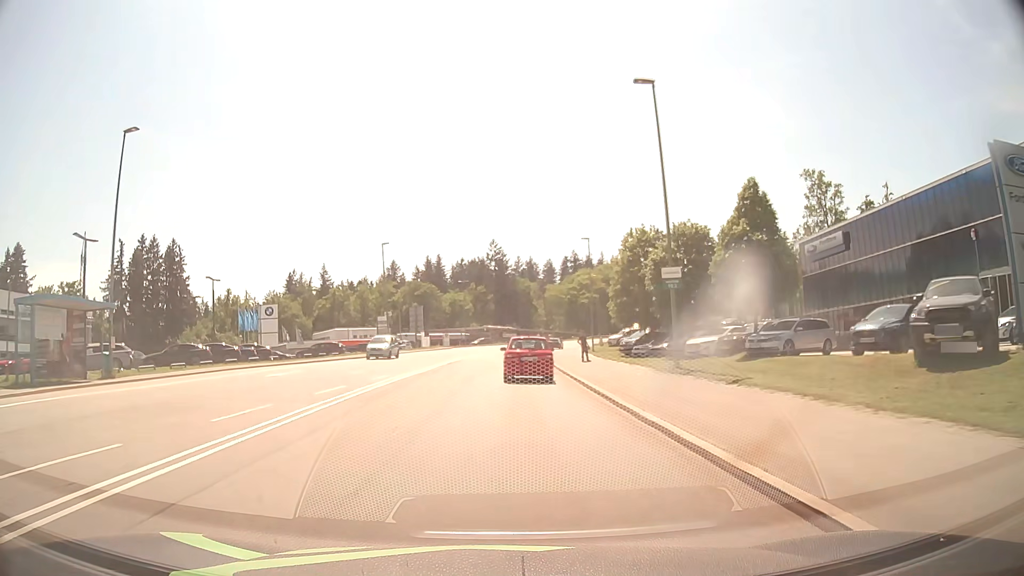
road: secondary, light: Day
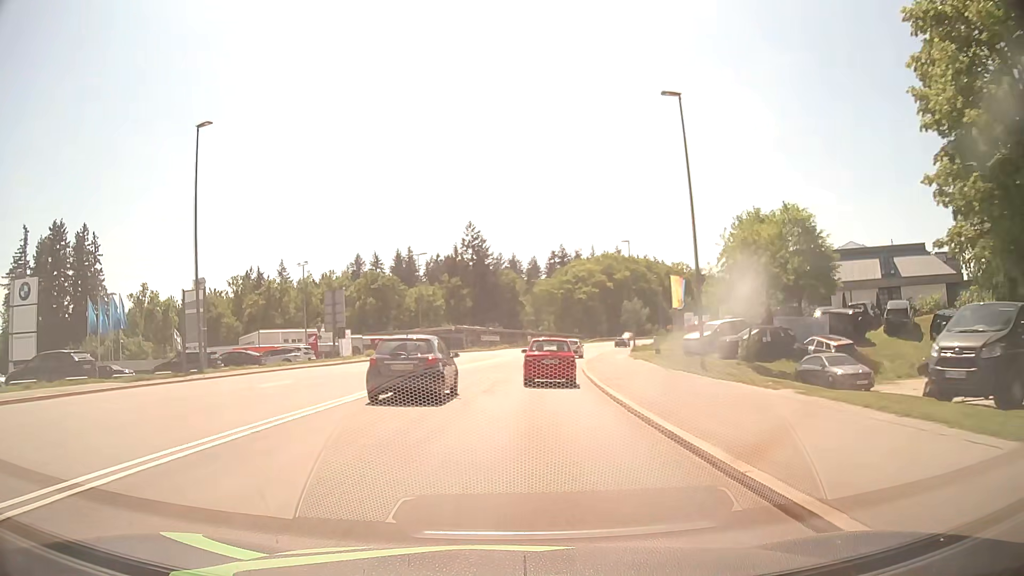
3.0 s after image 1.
(+0.1, +38.0) m; +2°
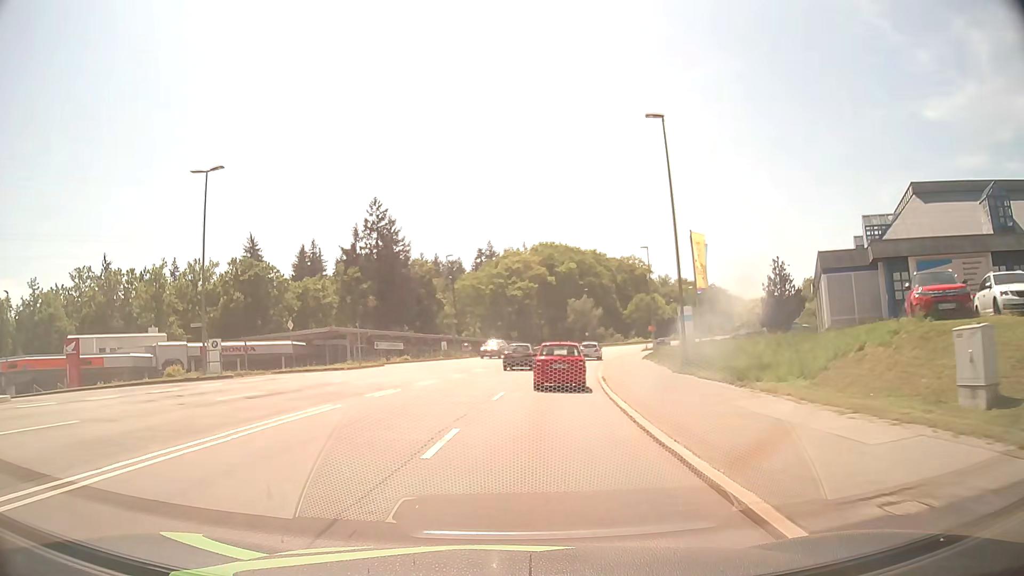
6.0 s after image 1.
(+1.9, +37.8) m; +6°
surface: asphalt
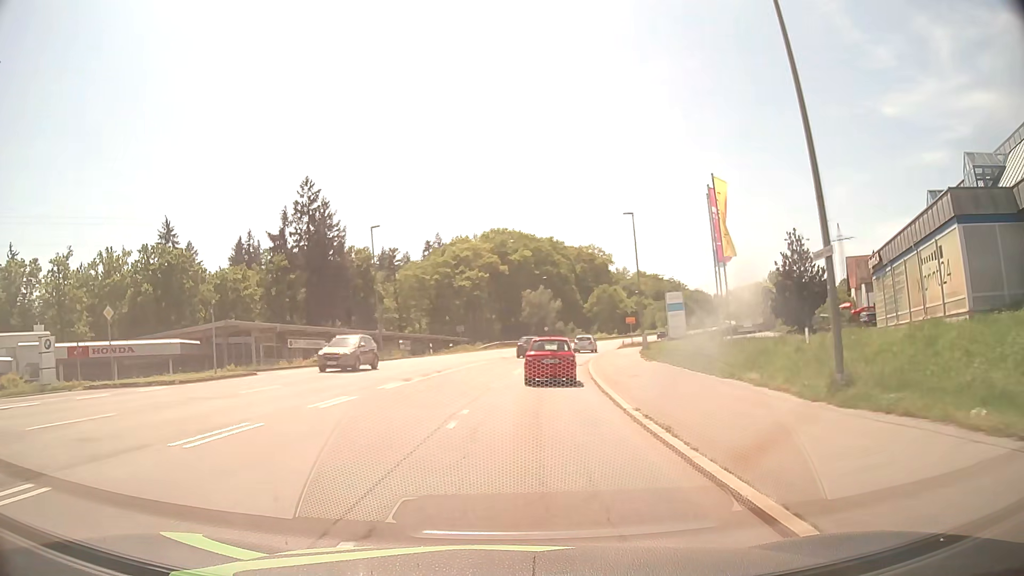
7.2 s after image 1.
(+0.5, +15.6) m; +4°
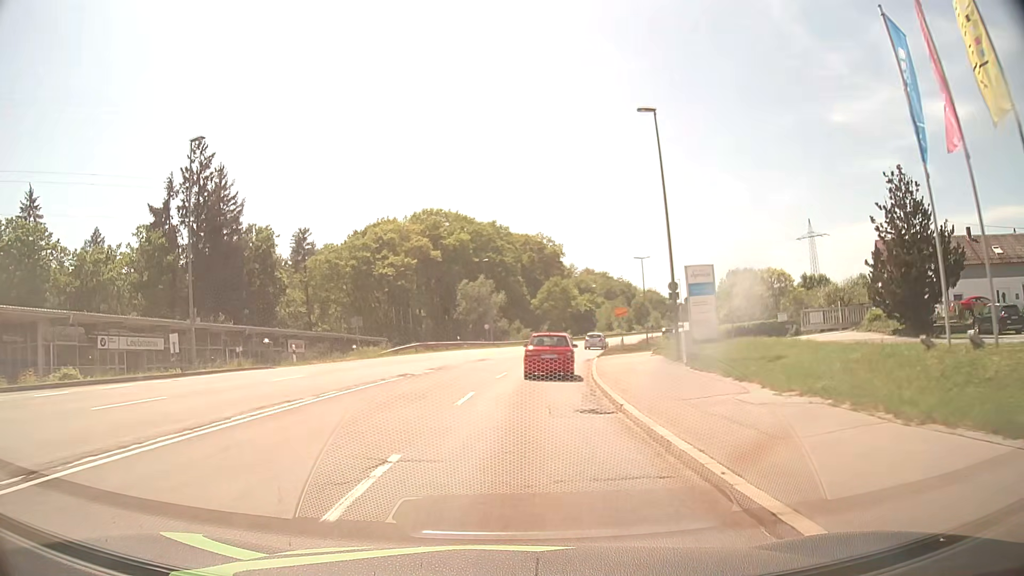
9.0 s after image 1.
(+1.0, +23.8) m; +5°
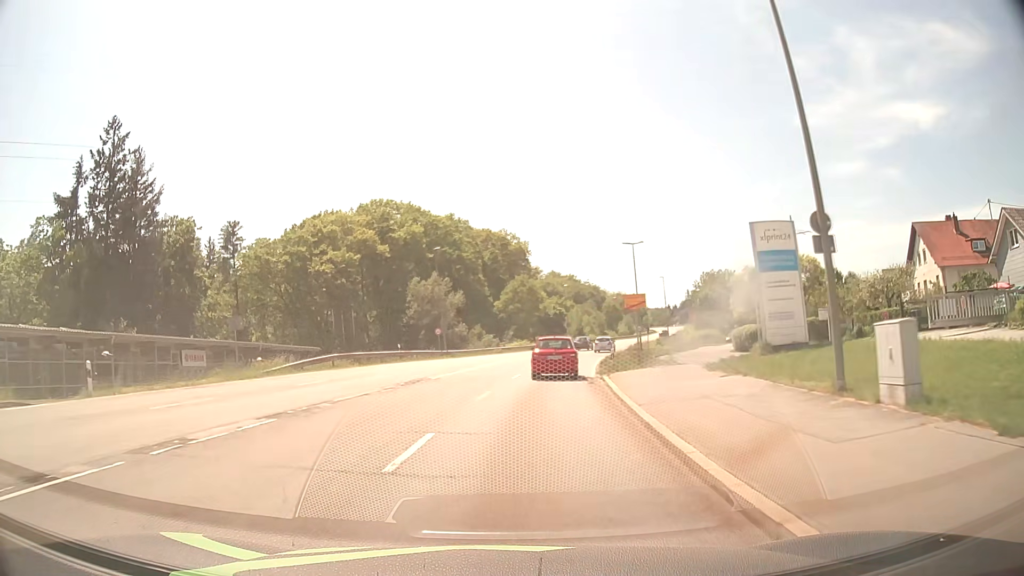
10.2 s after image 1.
(+0.4, +15.4) m; +3°
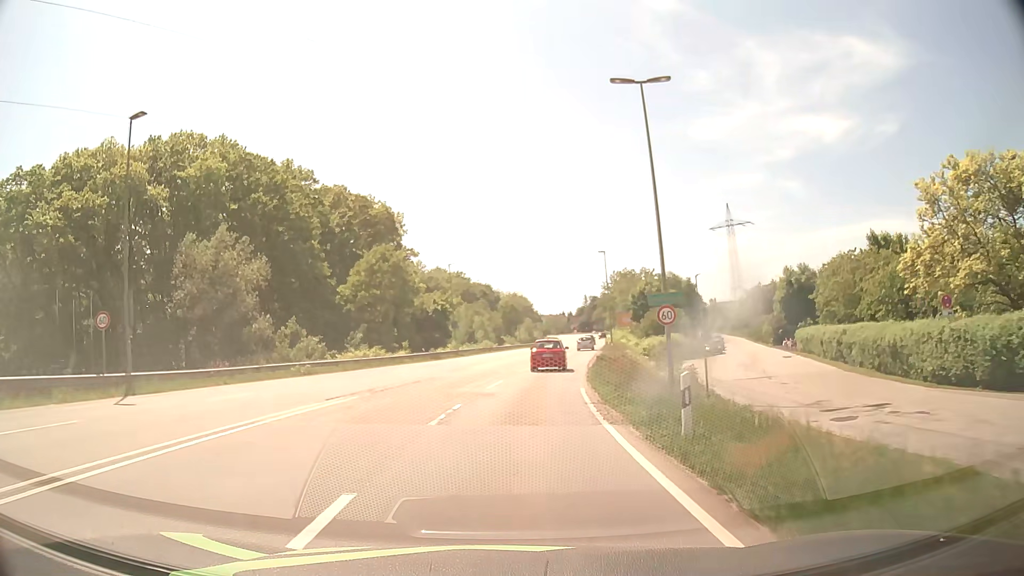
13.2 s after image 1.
(+3.0, +39.8) m; +9°
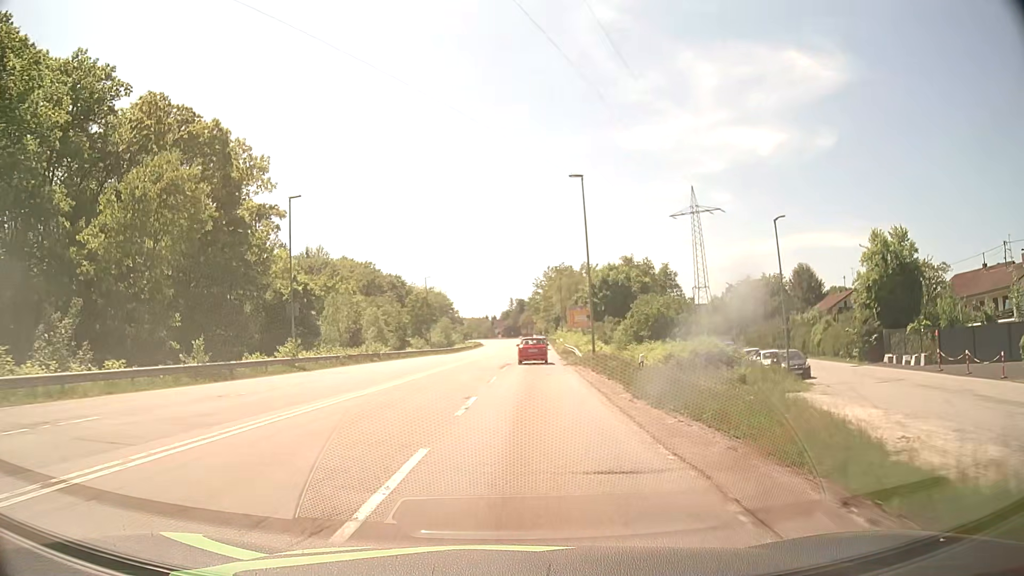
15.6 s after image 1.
(+2.0, +34.5) m; +7°
(0, +10) (0, +20) (+1, +30) (+1, +40) (+2, +50) (+2, +60) (+3, +70) (+3, +80) (+4, +90) (+5, +100) m
